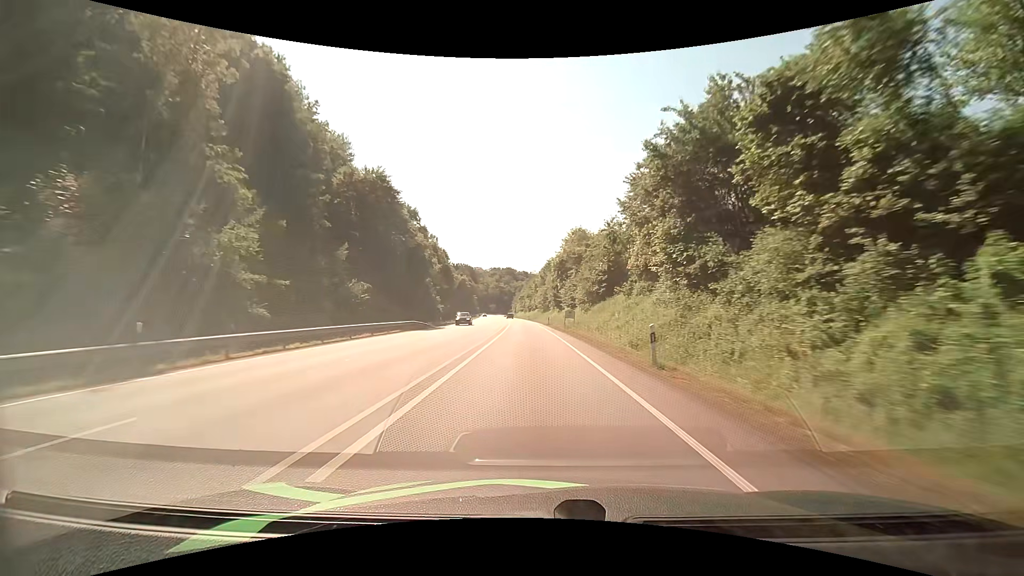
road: primary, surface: asphalt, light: Day
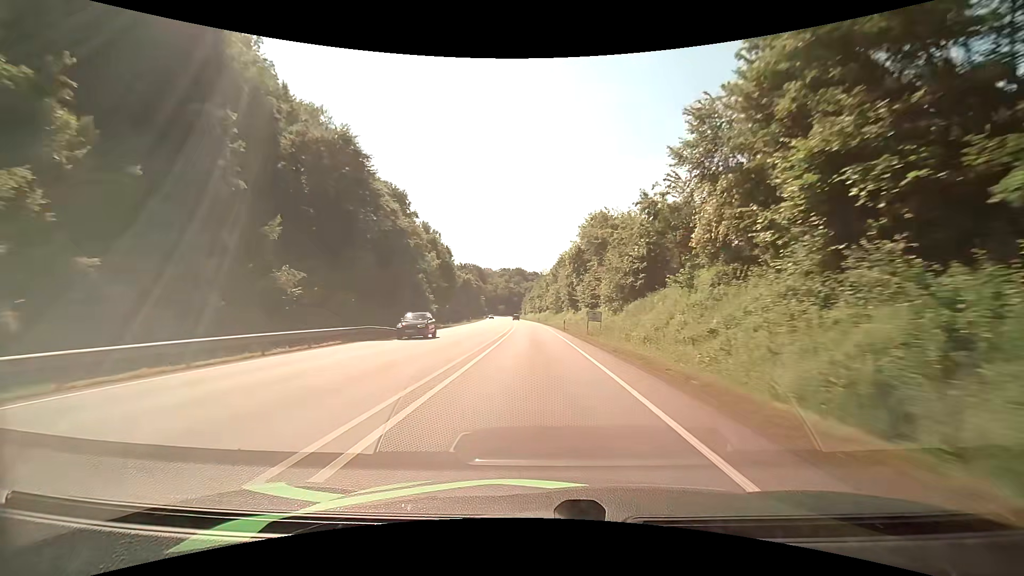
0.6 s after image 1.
(-0.2, +14.4) m; -1°
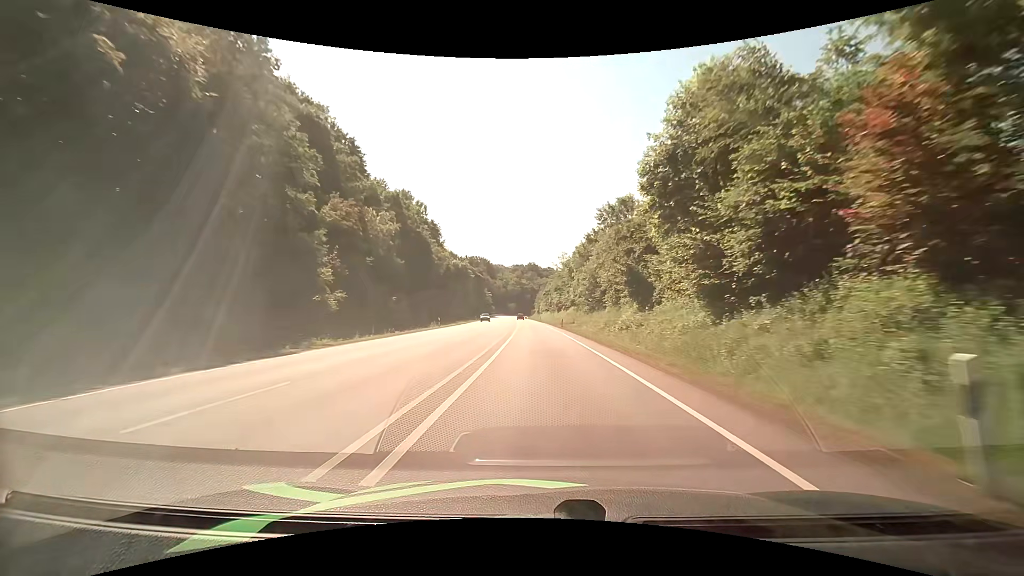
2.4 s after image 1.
(-1.1, +43.2) m; -2°
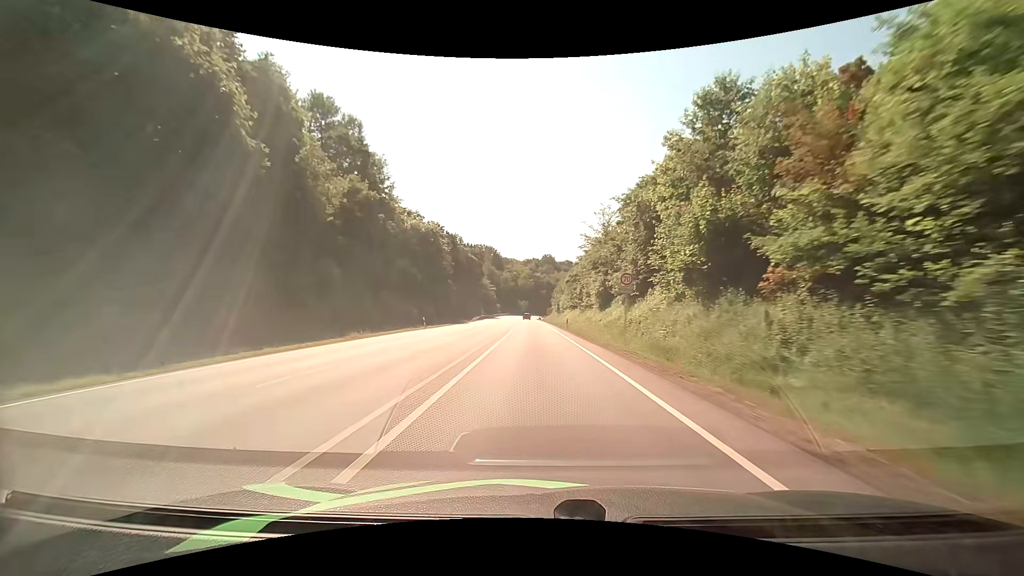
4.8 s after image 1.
(-0.5, +57.3) m; -2°
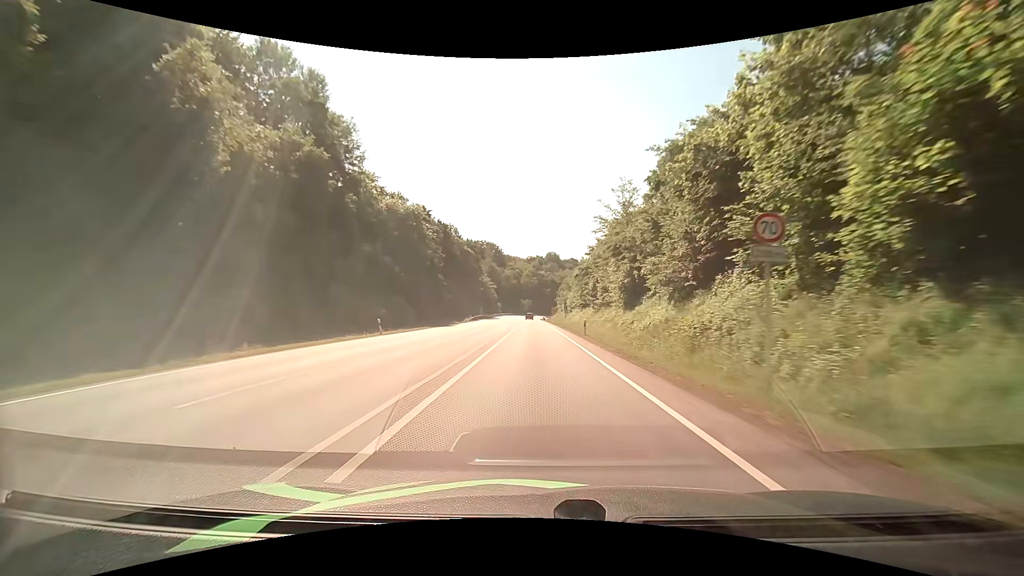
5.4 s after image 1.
(-0.1, +14.2) m; 0°
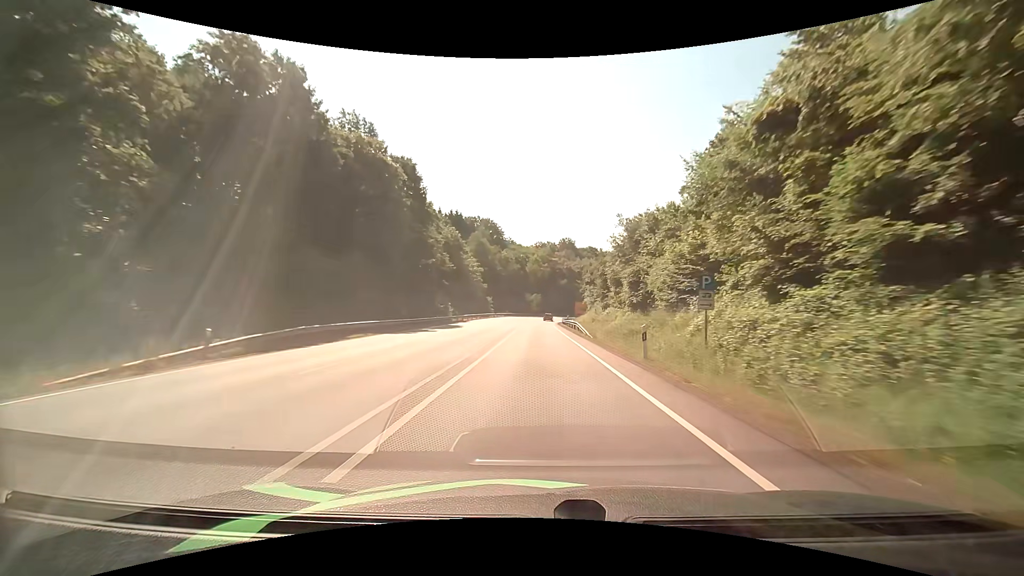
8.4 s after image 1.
(-0.9, +68.8) m; -1°
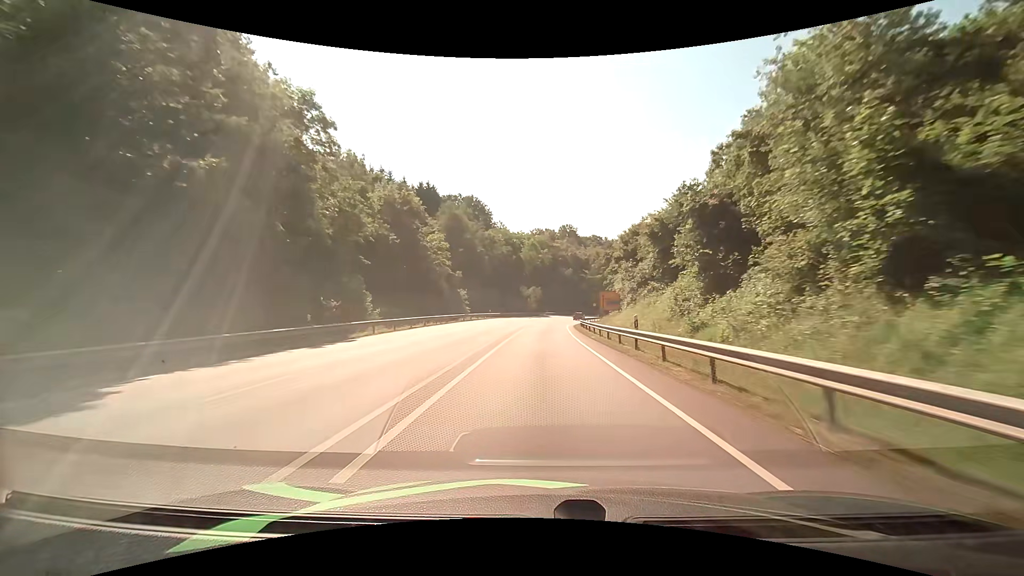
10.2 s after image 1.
(0.0, +39.8) m; 0°
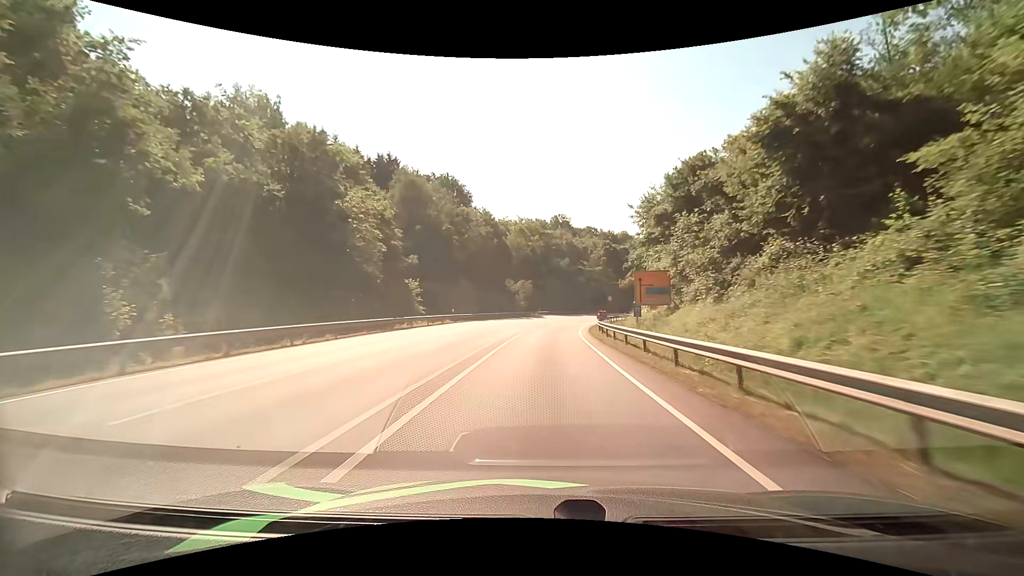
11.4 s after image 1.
(+0.2, +25.5) m; +1°
(0, +10) (0, +20) (+1, +30) (+1, +40) (+2, +50) (+4, +60) (+6, +70) (+8, +79) (+10, +89) (+13, +99) m
